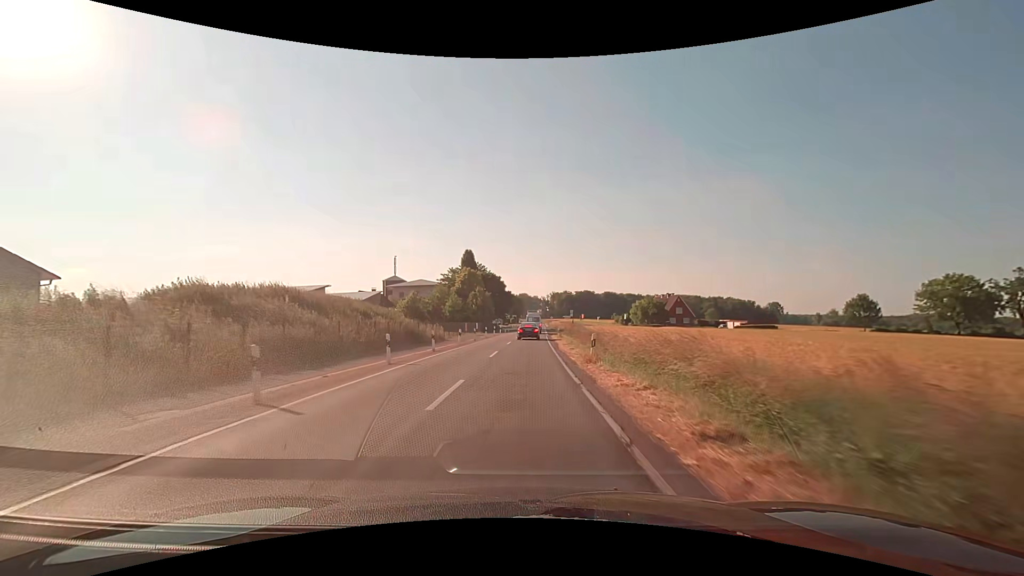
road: secondary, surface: asphalt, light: Day
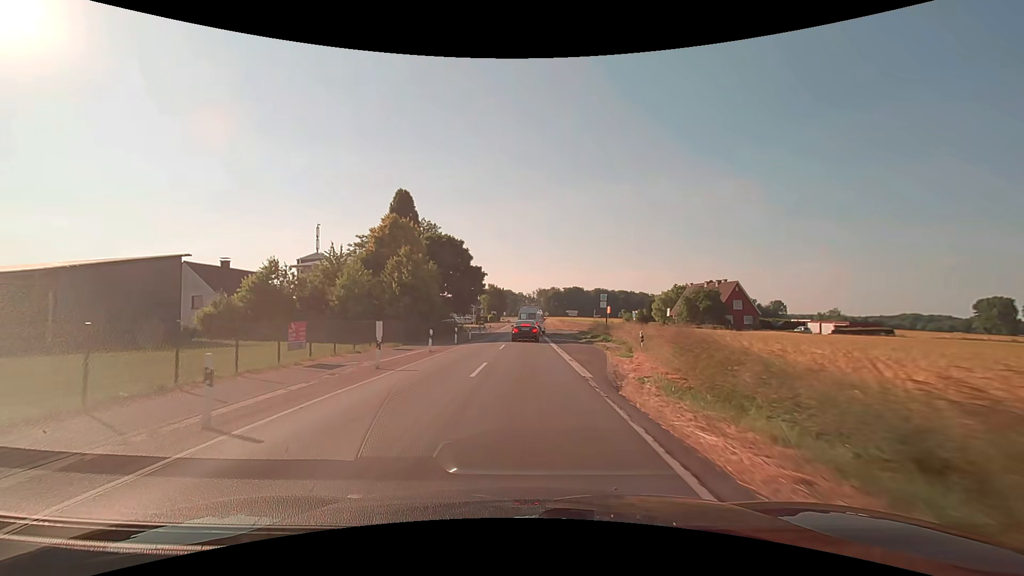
(+0.6, +43.6) m; +2°
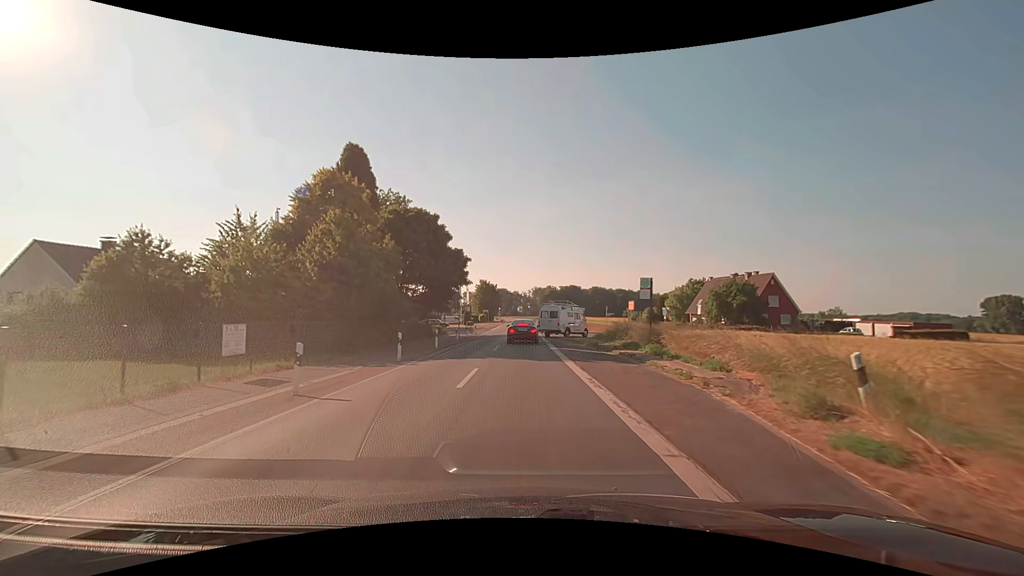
(0.0, +13.8) m; 0°
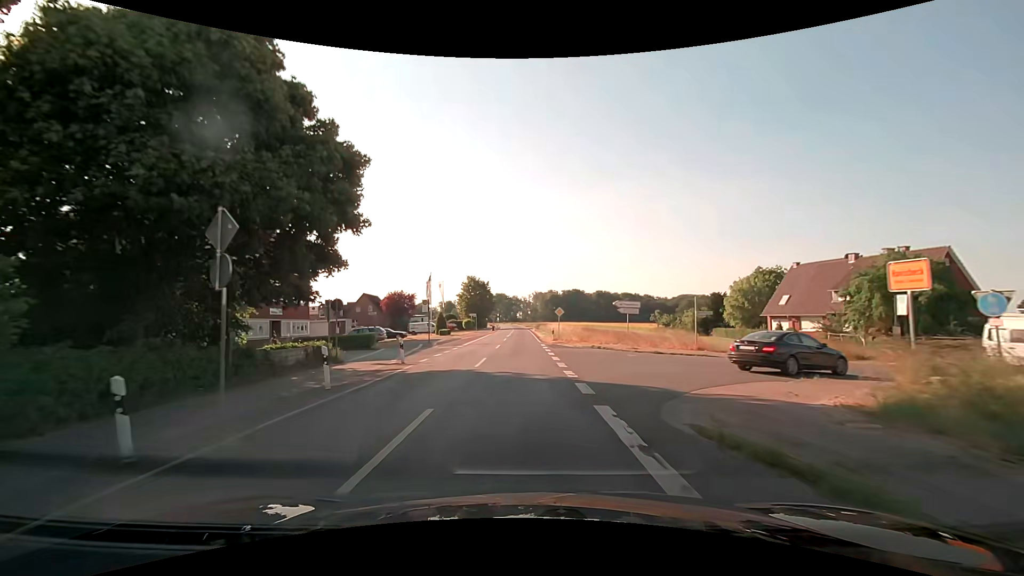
(+0.2, +29.9) m; 0°
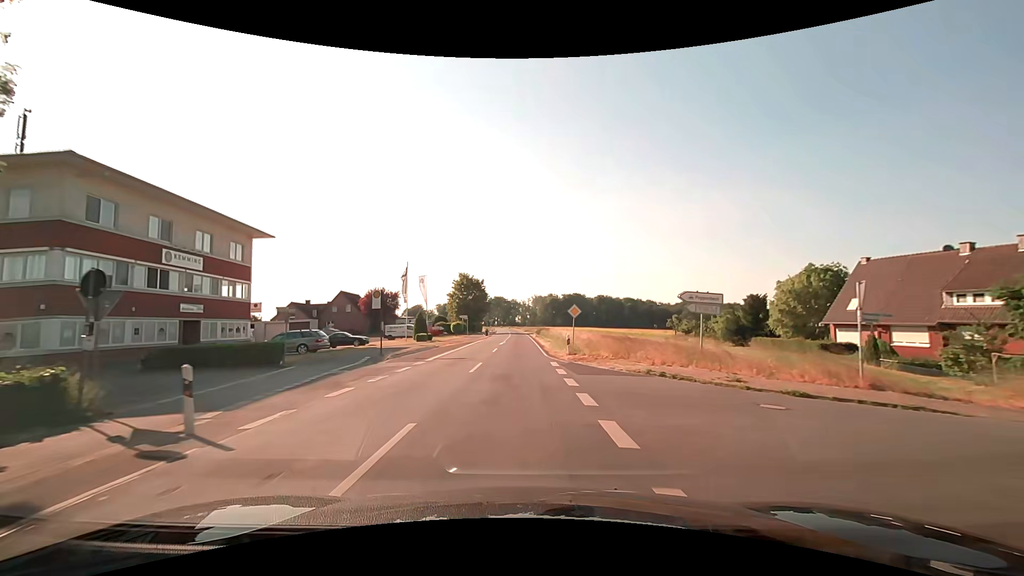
(0.0, +13.4) m; 0°
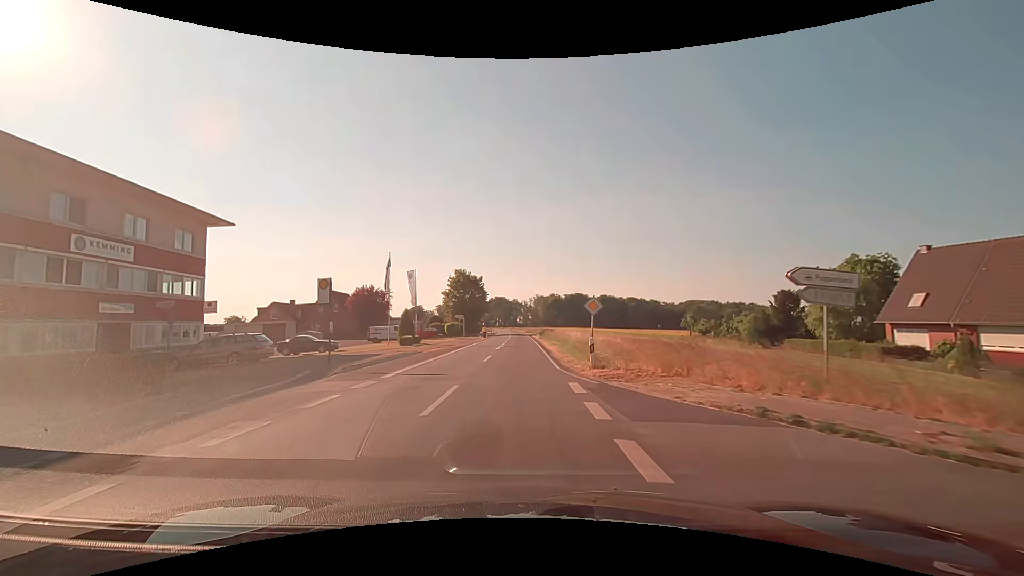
(0.0, +7.5) m; 0°
(0, +10) (0, +20) (0, +30) (0, +40) (-1, +50) (-1, +60) (-1, +70) (-1, +80) (-1, +90) (-1, +100) m
